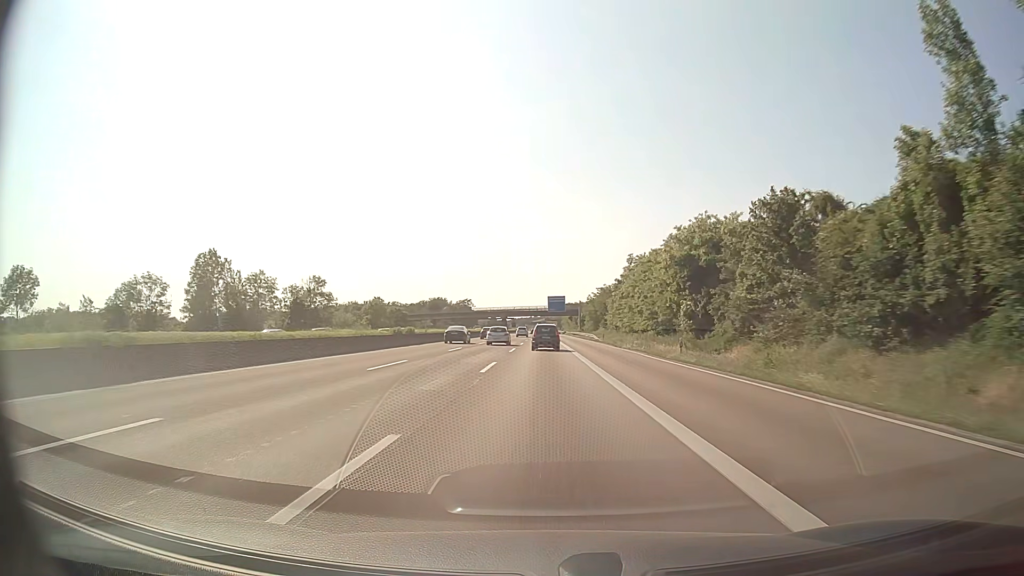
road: motorway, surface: asphalt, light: Day
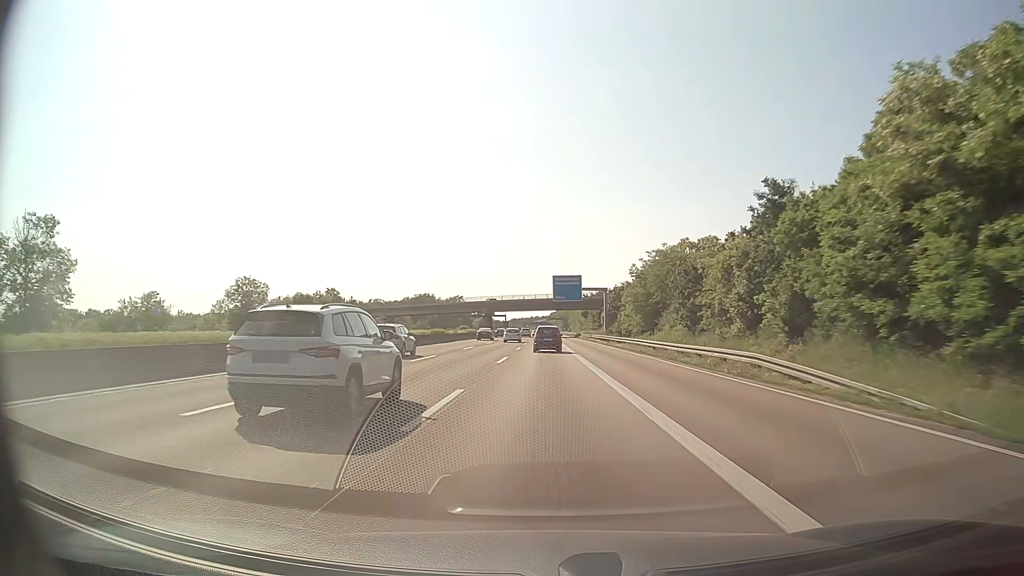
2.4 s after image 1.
(-0.1, +65.5) m; 0°
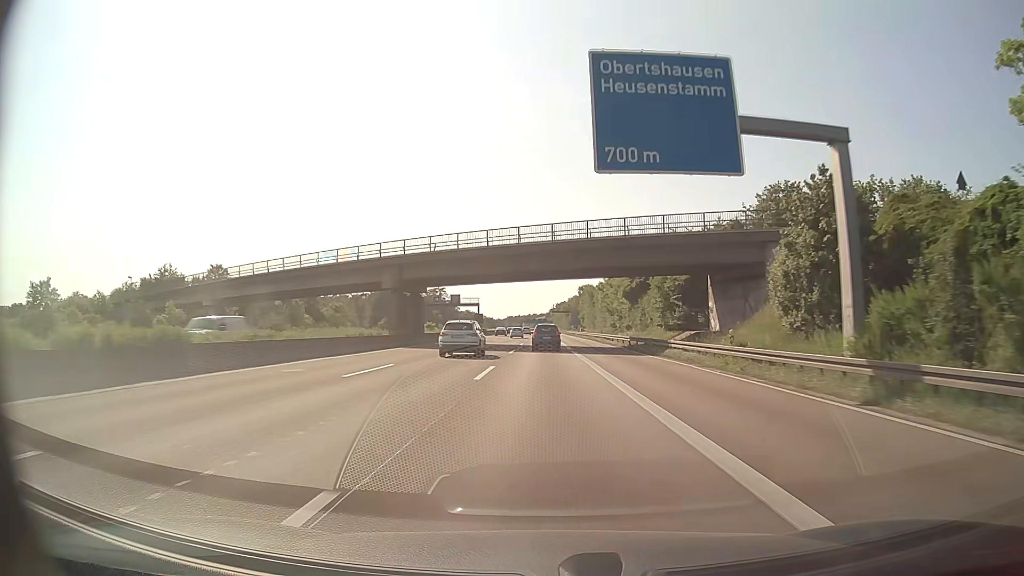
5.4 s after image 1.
(0.0, +81.6) m; 0°
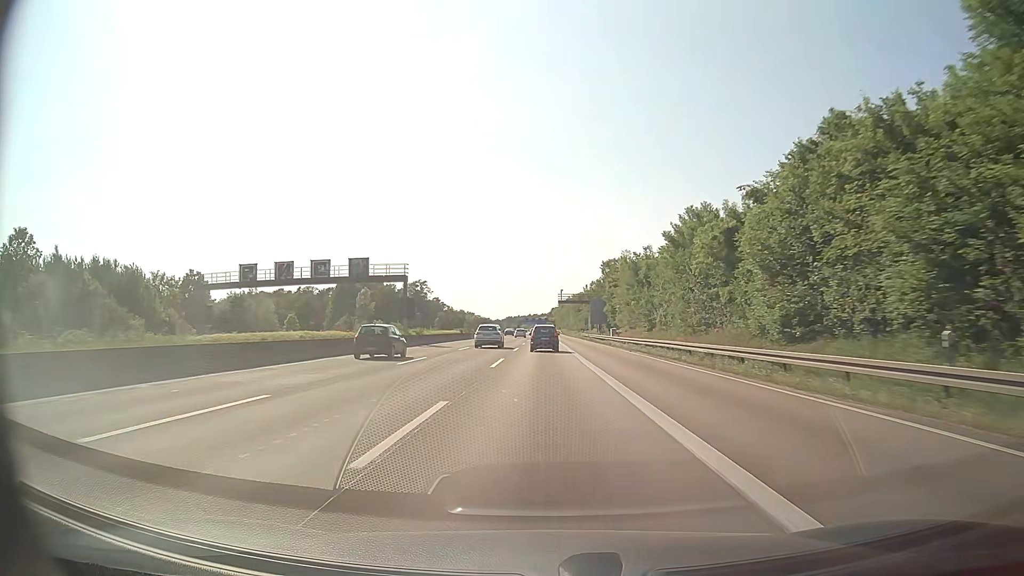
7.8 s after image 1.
(-0.2, +65.2) m; -1°
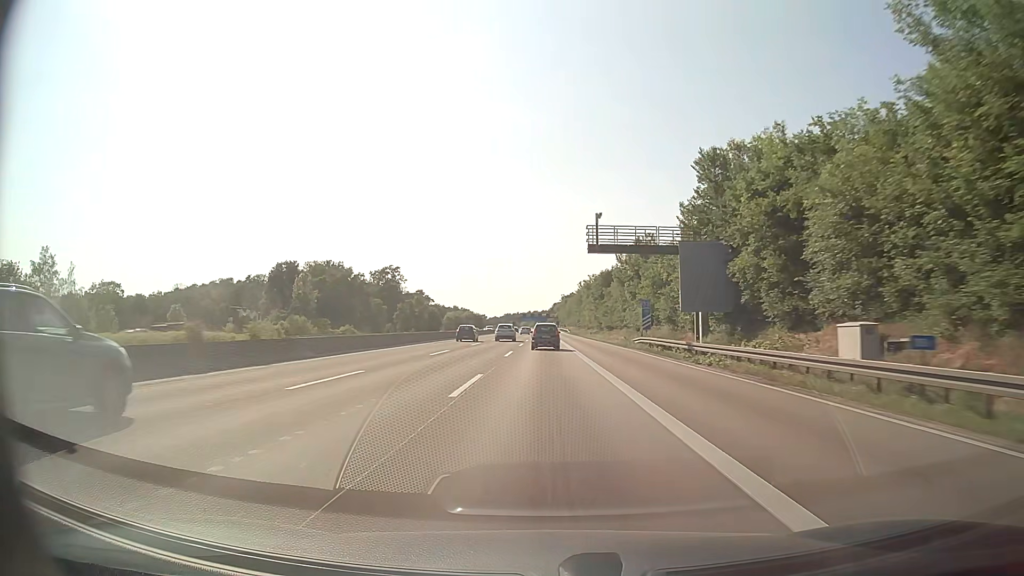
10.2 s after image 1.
(+0.3, +65.2) m; 0°
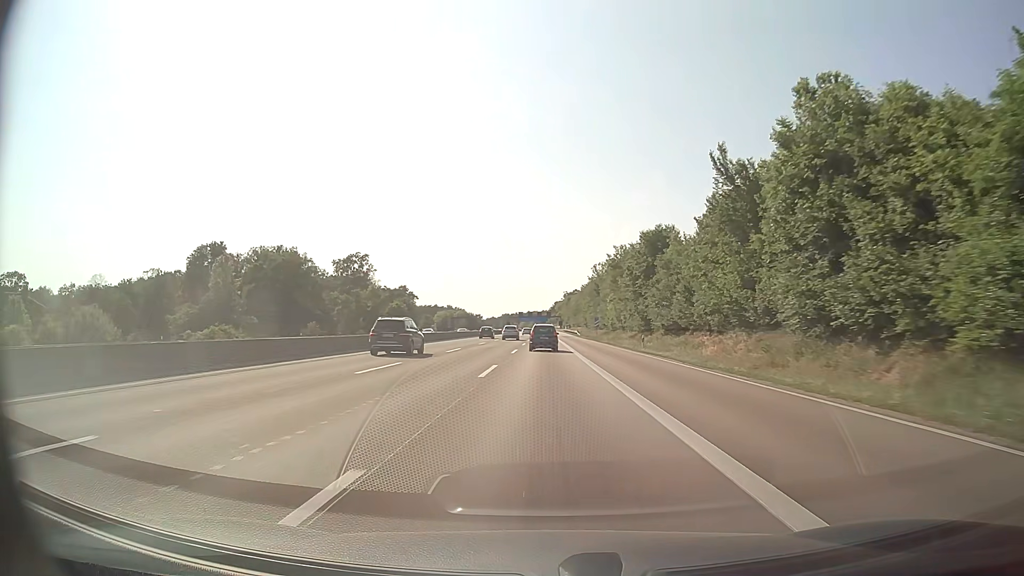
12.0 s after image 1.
(0.0, +48.8) m; 0°
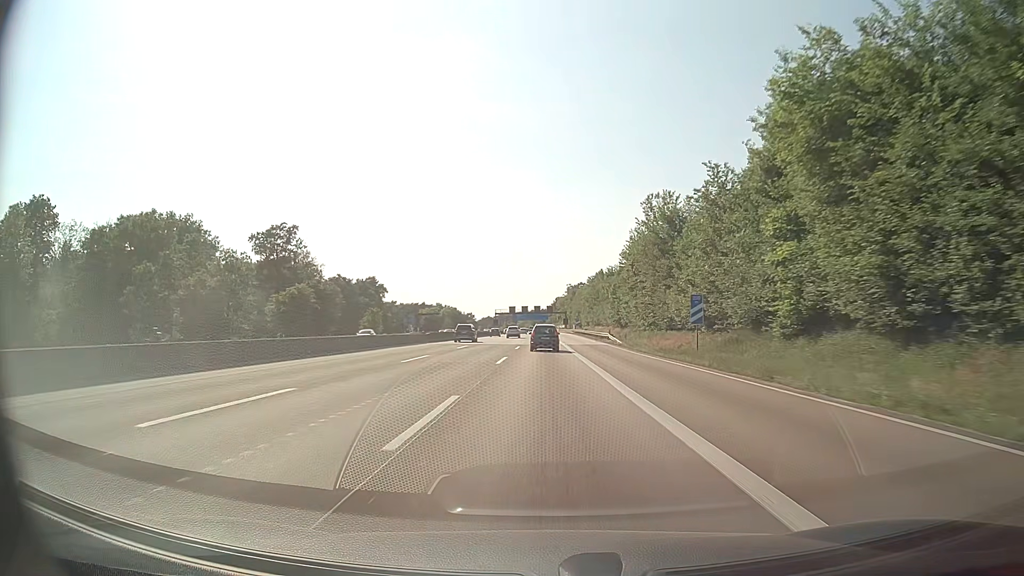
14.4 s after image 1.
(+0.1, +64.9) m; 0°
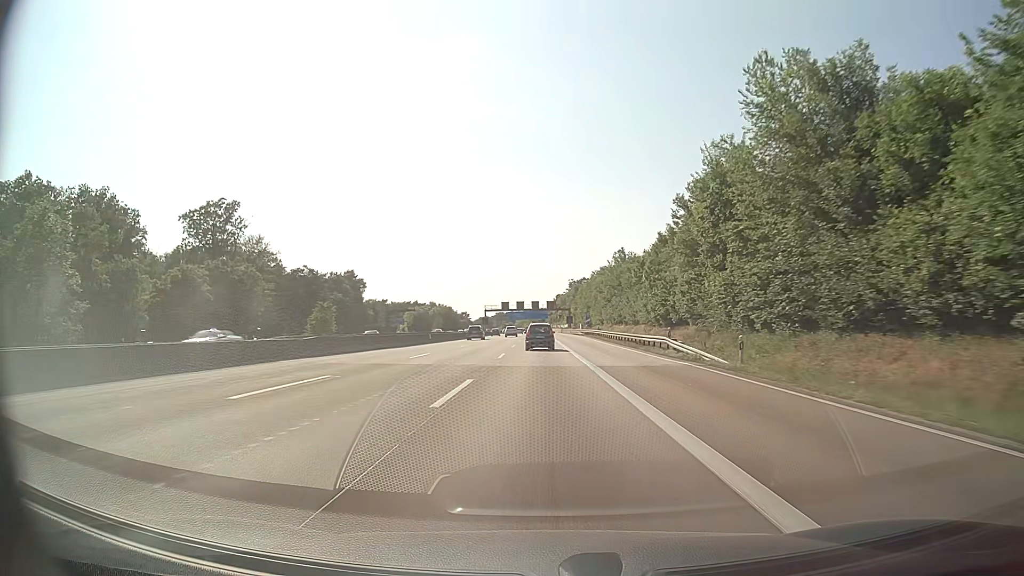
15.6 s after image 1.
(+0.1, +32.4) m; 0°
(0, +10) (0, +20) (0, +30) (0, +40) (0, +50) (0, +60) (-1, +70) (-1, +80) (-1, +90) (-1, +100) m
